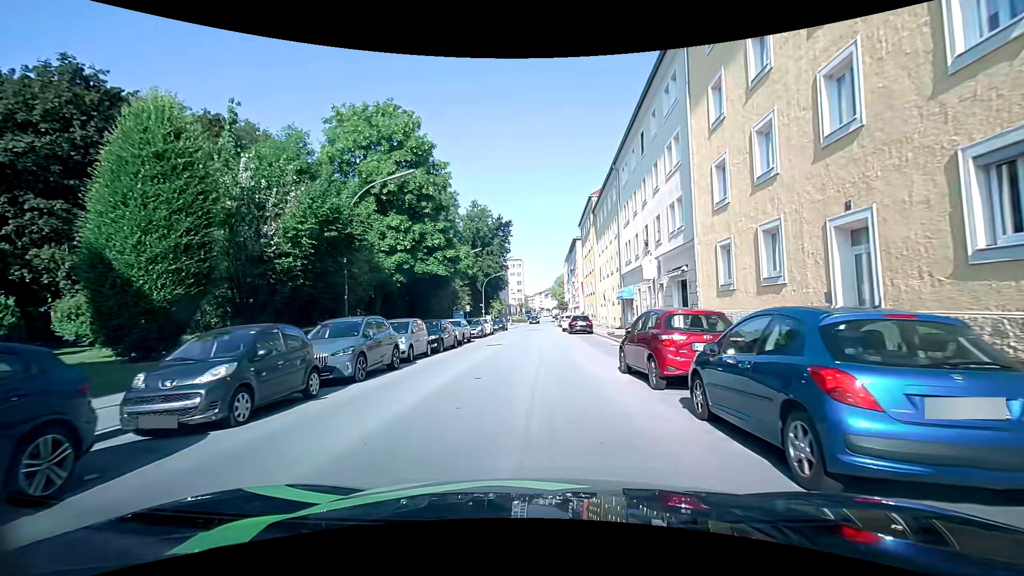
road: tertiary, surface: asphalt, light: Day
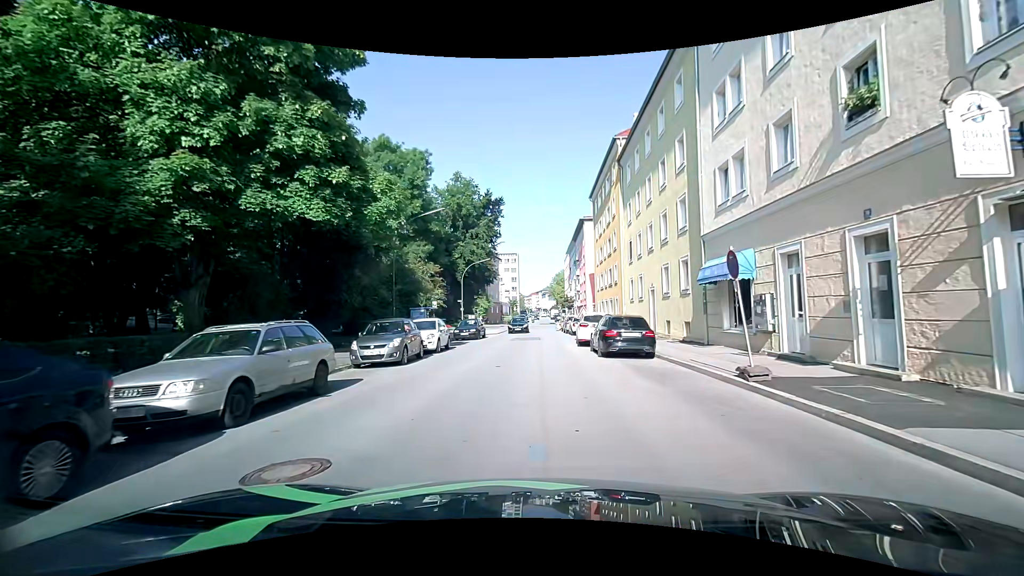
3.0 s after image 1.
(-0.1, +20.3) m; +1°
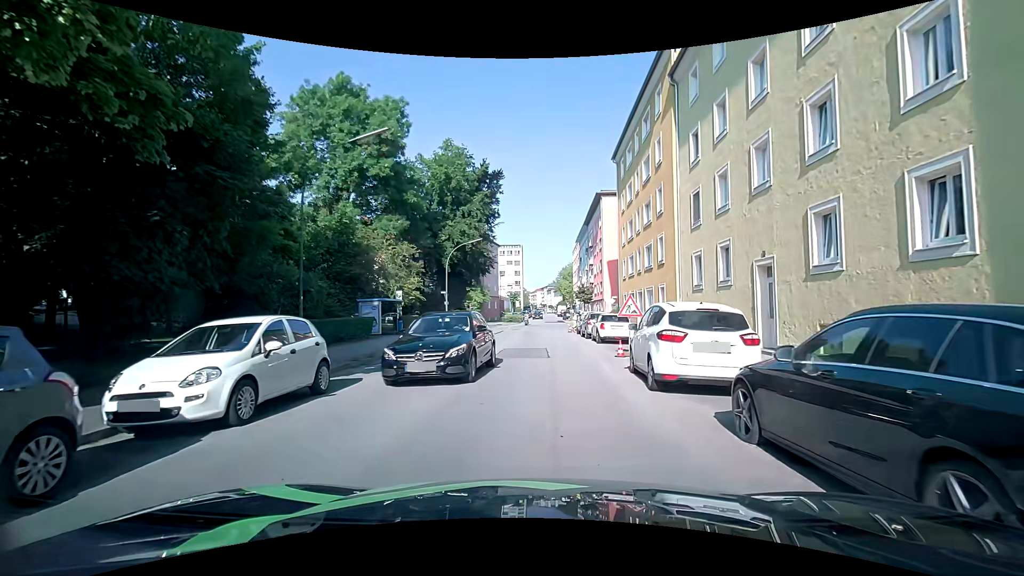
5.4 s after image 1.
(-0.1, +14.0) m; 0°
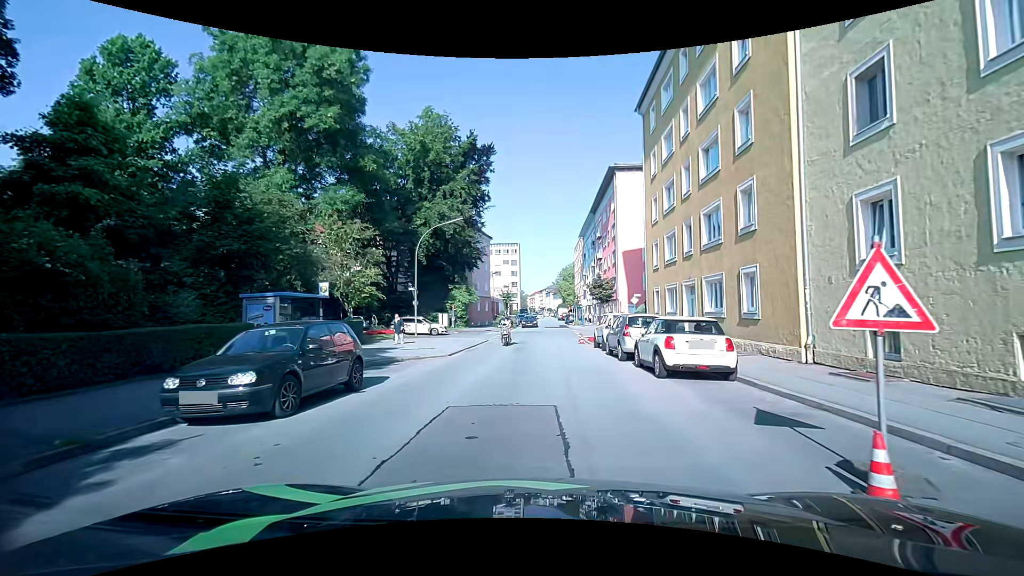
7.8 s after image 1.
(-0.1, +12.2) m; 0°
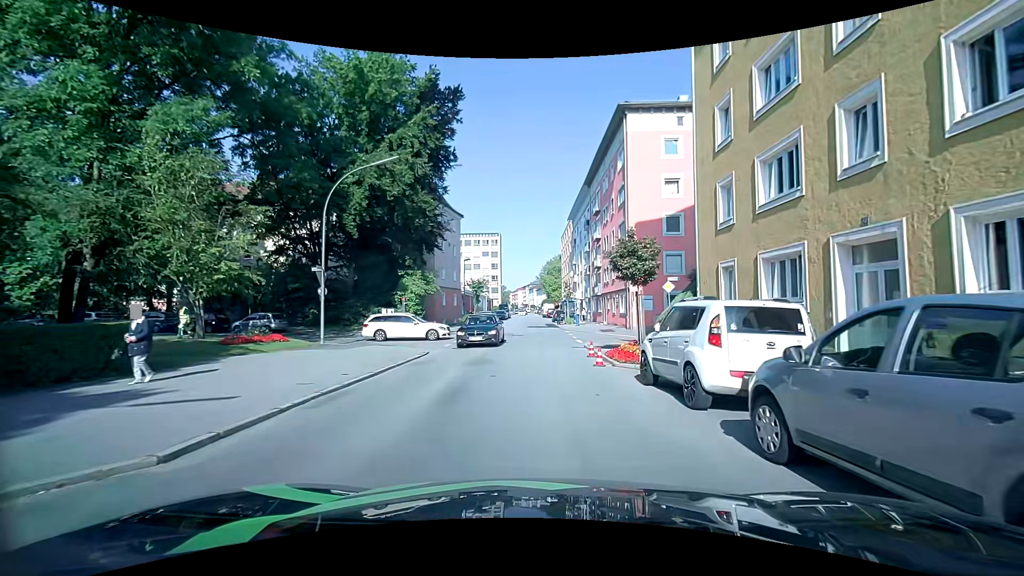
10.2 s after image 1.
(0.0, +14.0) m; +1°
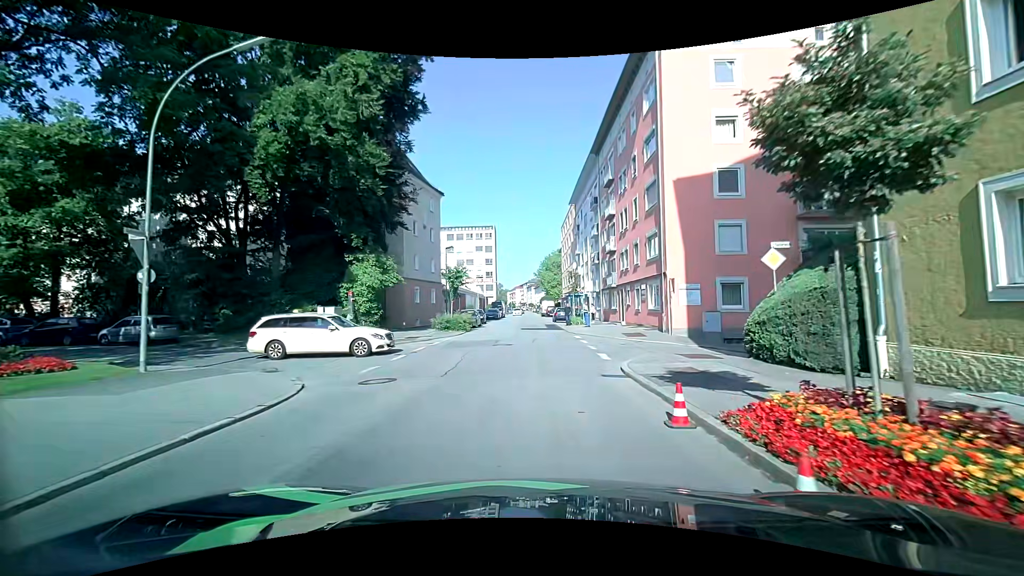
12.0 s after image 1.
(+0.1, +10.9) m; +1°
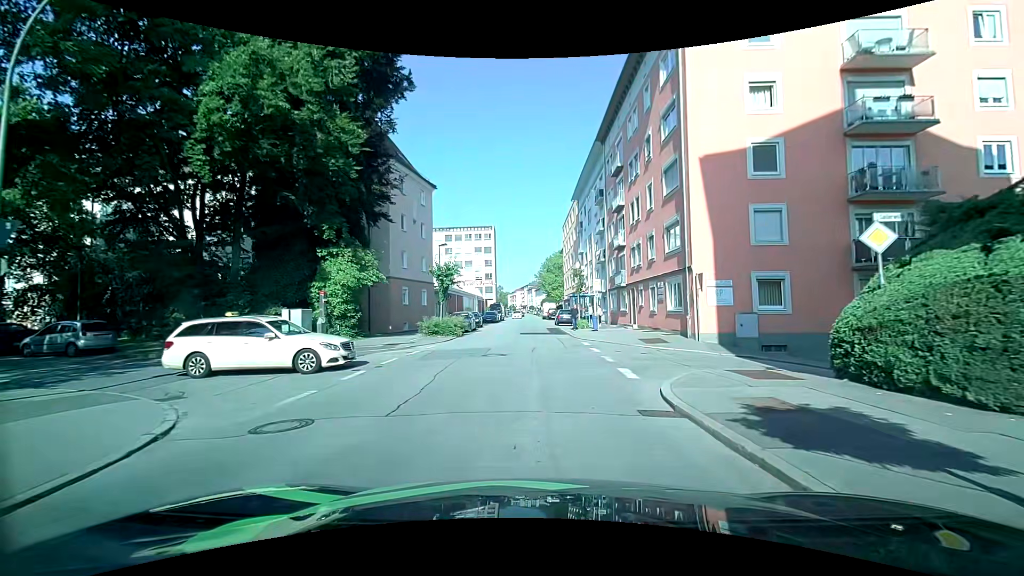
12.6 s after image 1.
(0.0, +4.0) m; +1°
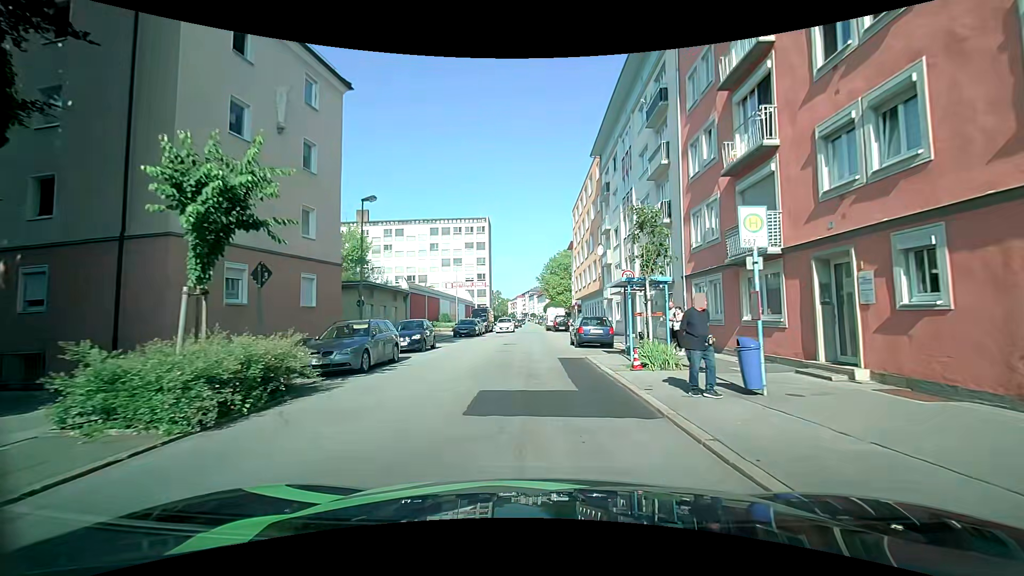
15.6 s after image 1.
(-0.4, +21.6) m; -1°
(0, +10) (0, +20) (0, +30) (0, +40) (0, +50) (-1, +60) (-1, +70) (-1, +80) (-1, +90) (-1, +100) m
